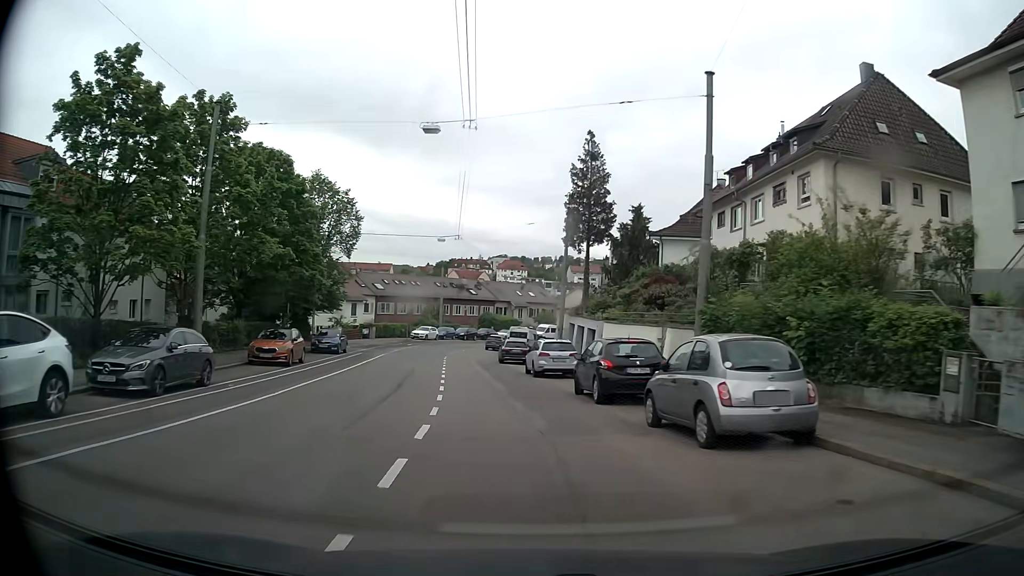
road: secondary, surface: asphalt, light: Day
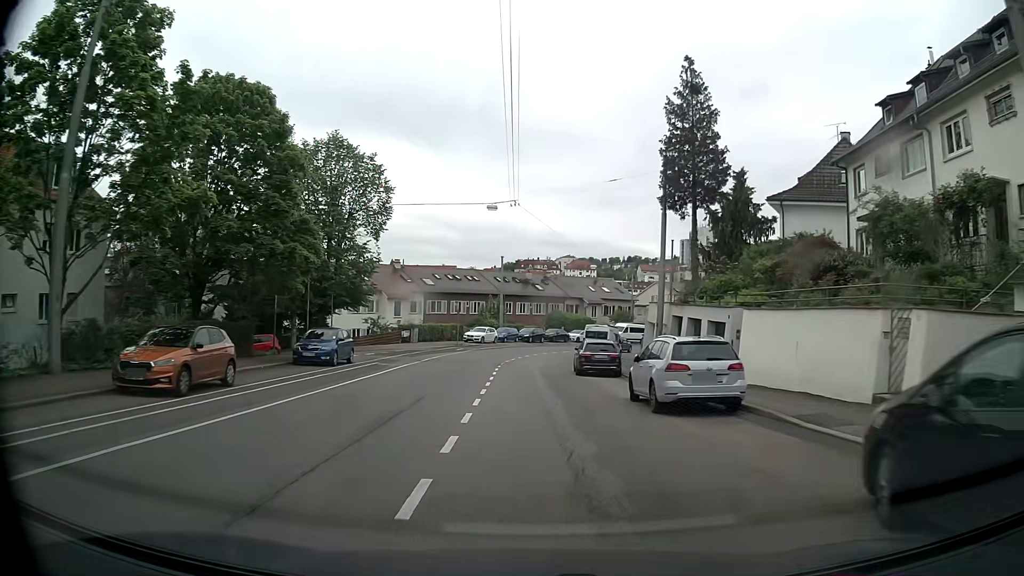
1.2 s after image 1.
(-0.6, +13.0) m; -5°
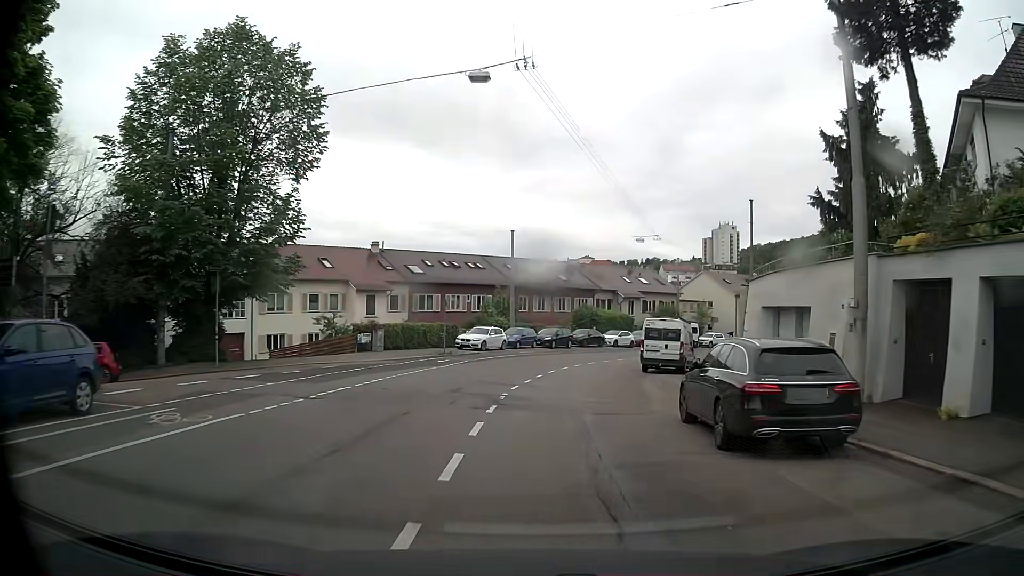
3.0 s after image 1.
(-0.3, +19.0) m; -2°
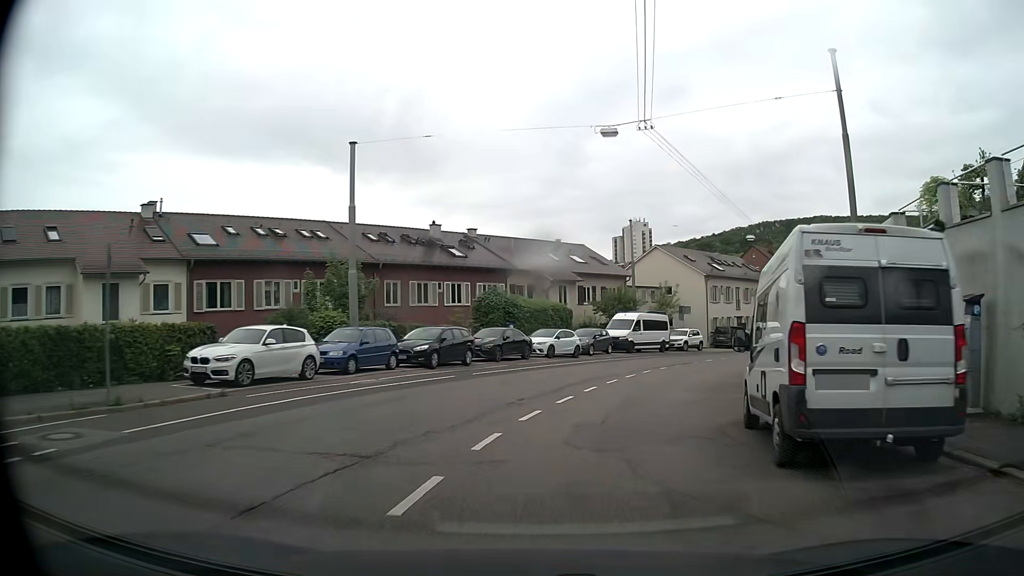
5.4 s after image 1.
(+1.6, +25.1) m; +9°
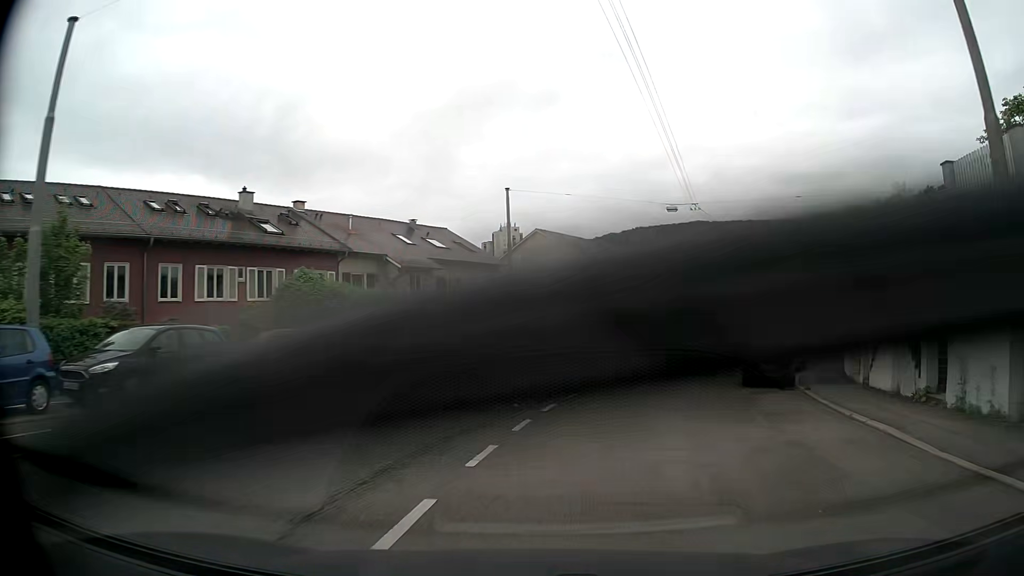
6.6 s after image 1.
(+1.0, +12.5) m; +11°
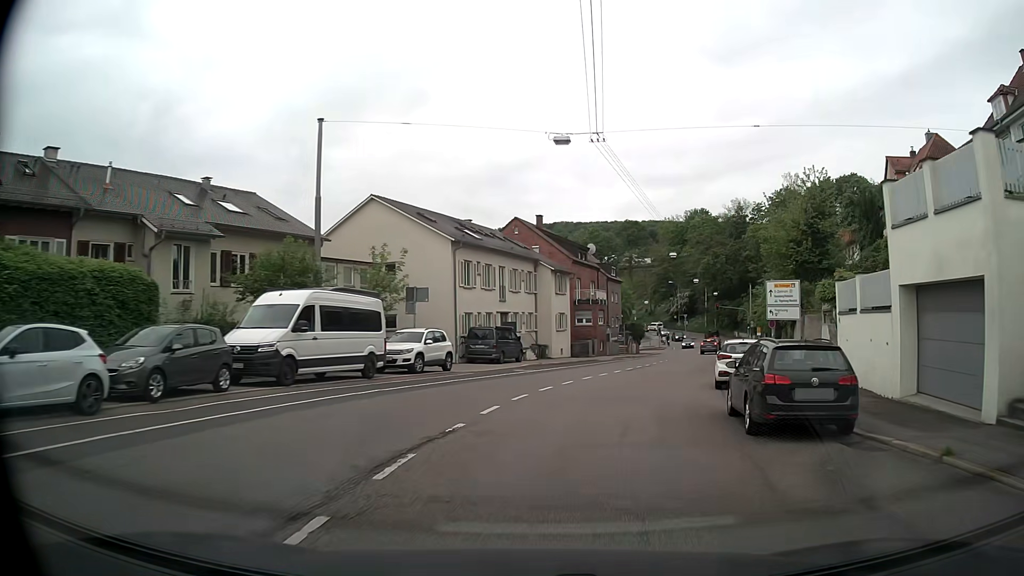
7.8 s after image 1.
(+1.3, +12.2) m; +12°
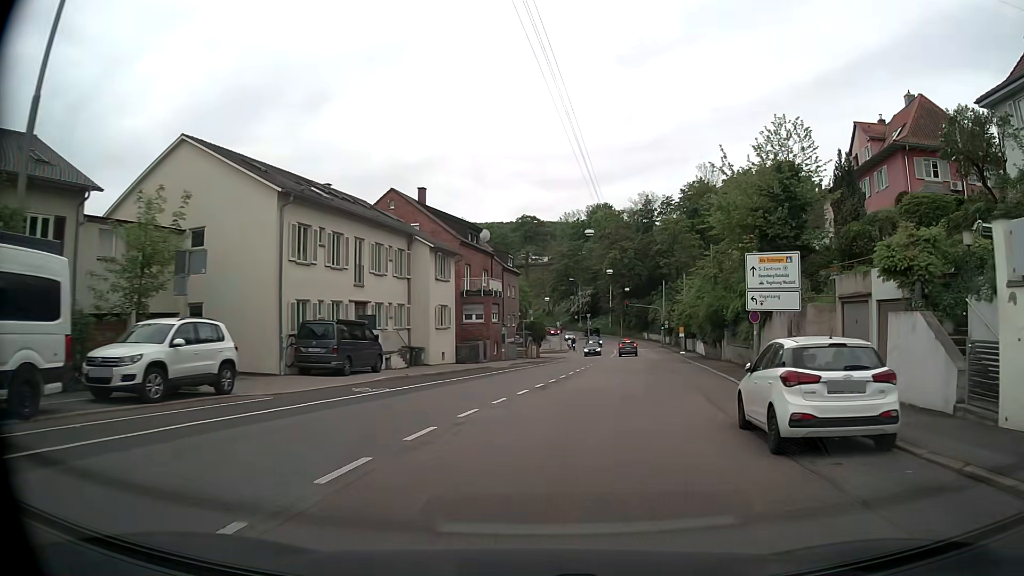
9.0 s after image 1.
(+0.9, +12.0) m; +9°
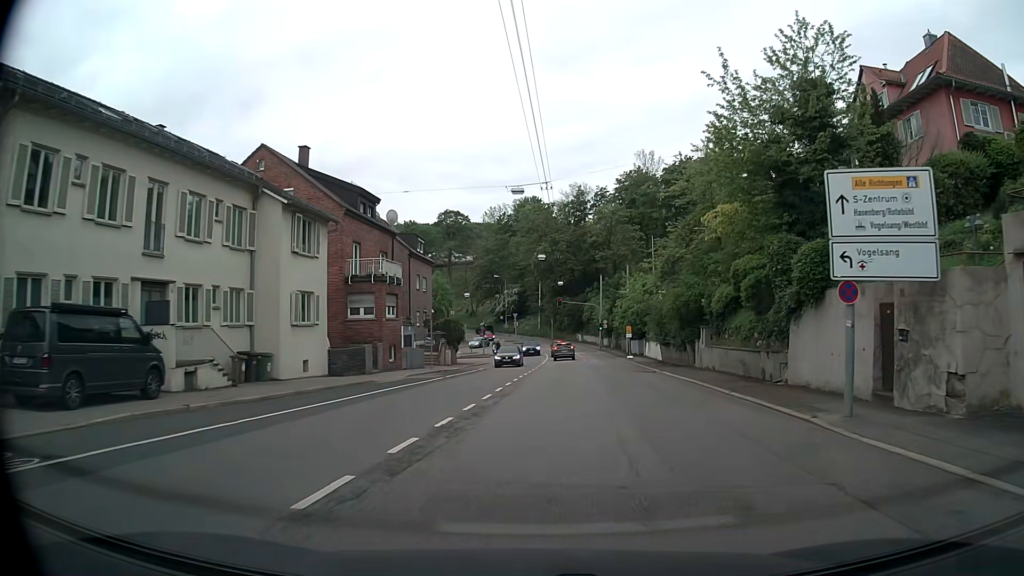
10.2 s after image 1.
(+0.9, +12.2) m; +6°
(0, +10) (+1, +20) (+1, +30) (+2, +40) (+2, +50) (+3, +60) (+3, +70) (+2, +80) (-3, +88) (-12, +92) m
